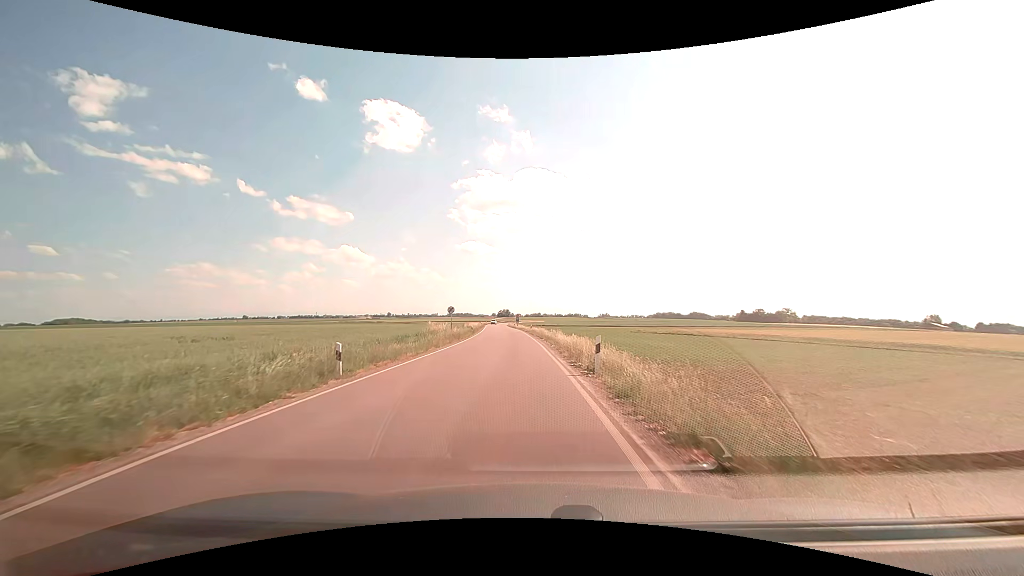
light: Day
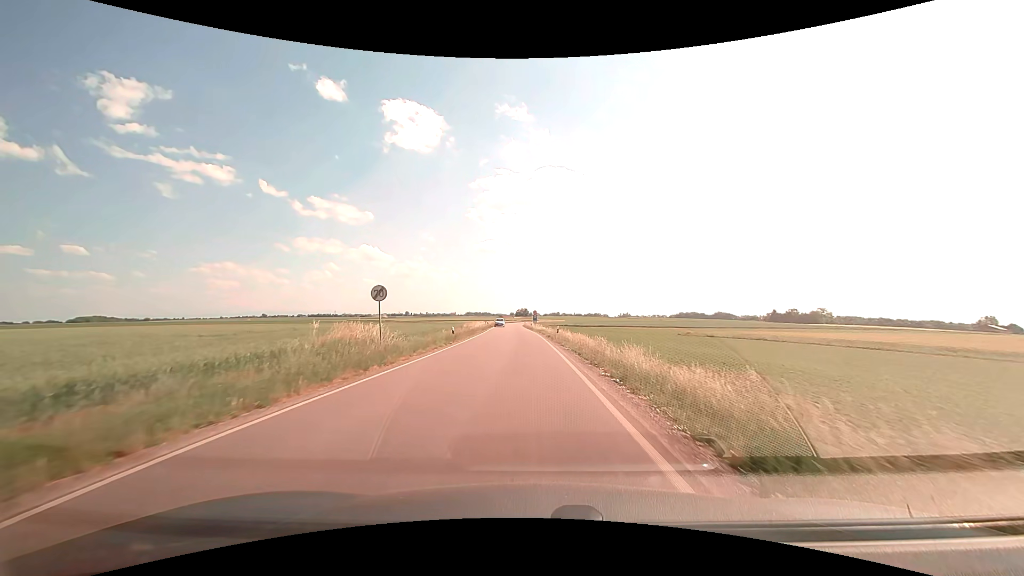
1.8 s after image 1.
(-0.7, +24.8) m; -2°
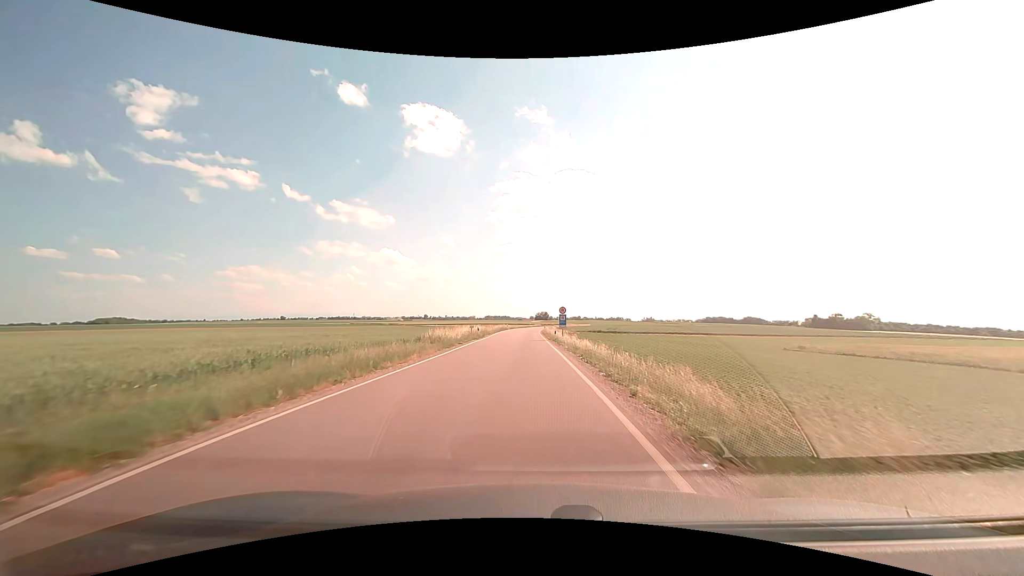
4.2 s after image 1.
(-0.5, +34.7) m; -2°
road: secondary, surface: asphalt
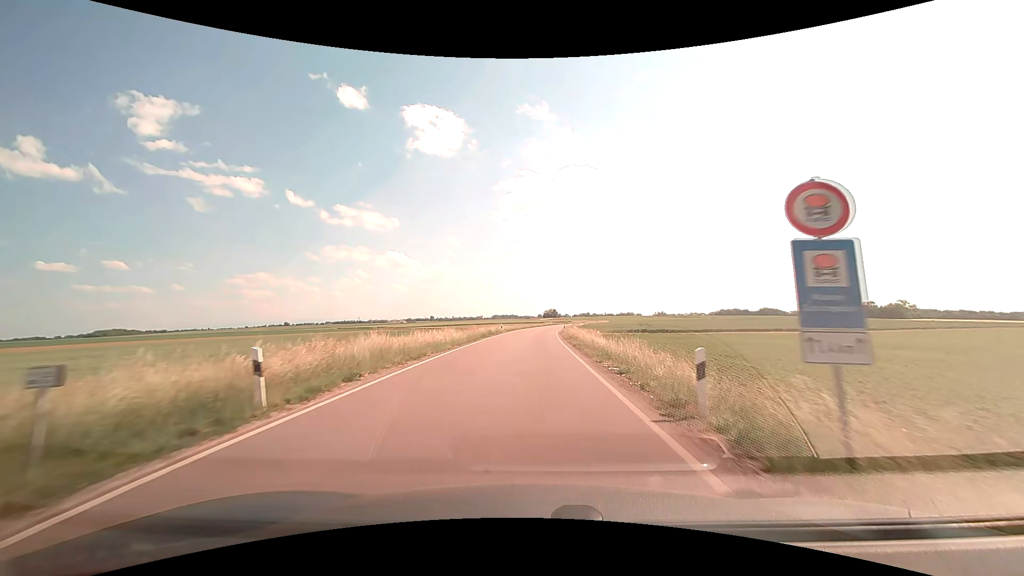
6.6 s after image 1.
(-0.5, +36.9) m; -1°
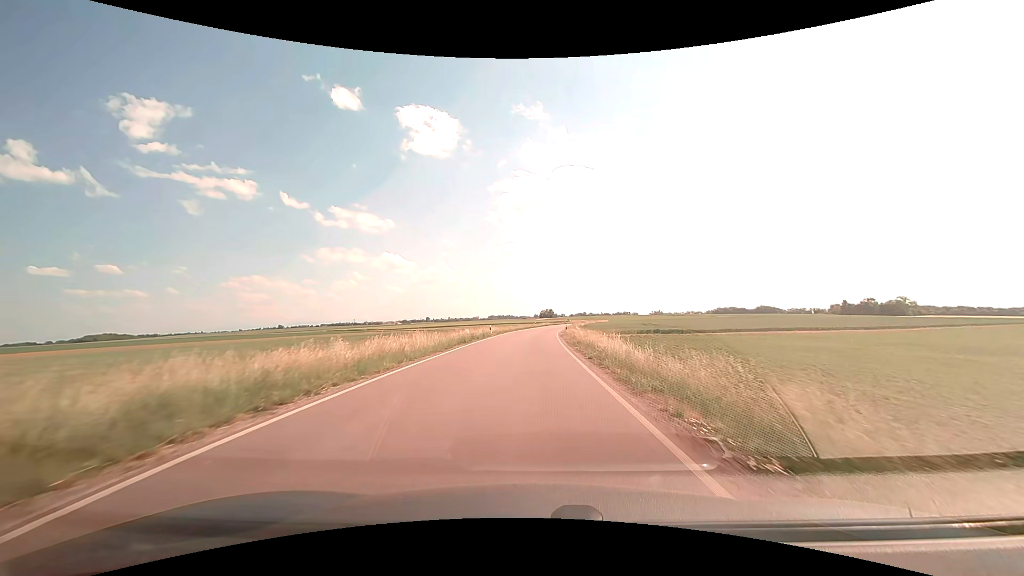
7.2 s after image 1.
(0.0, +9.5) m; +1°
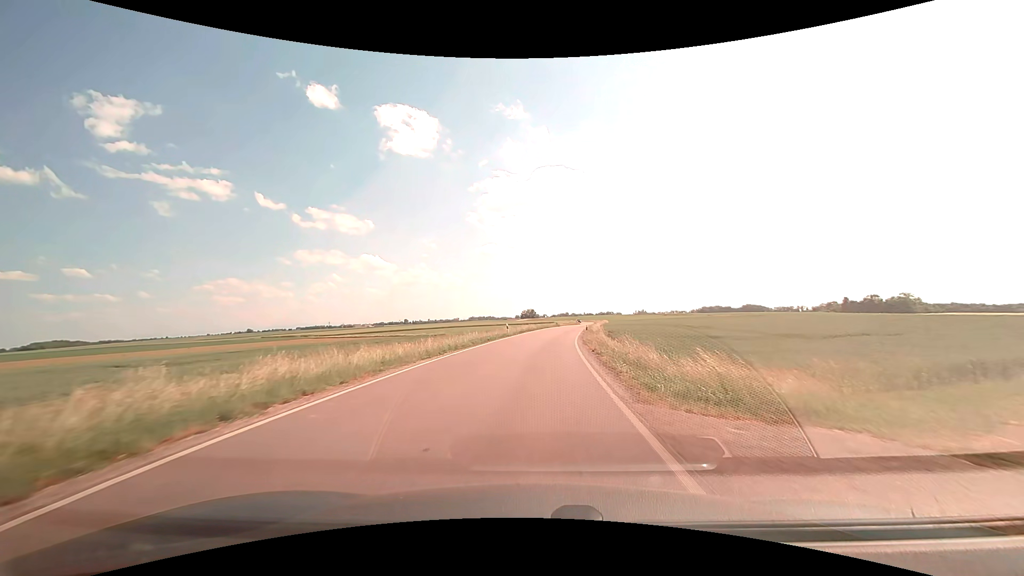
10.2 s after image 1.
(+0.6, +47.9) m; +2°
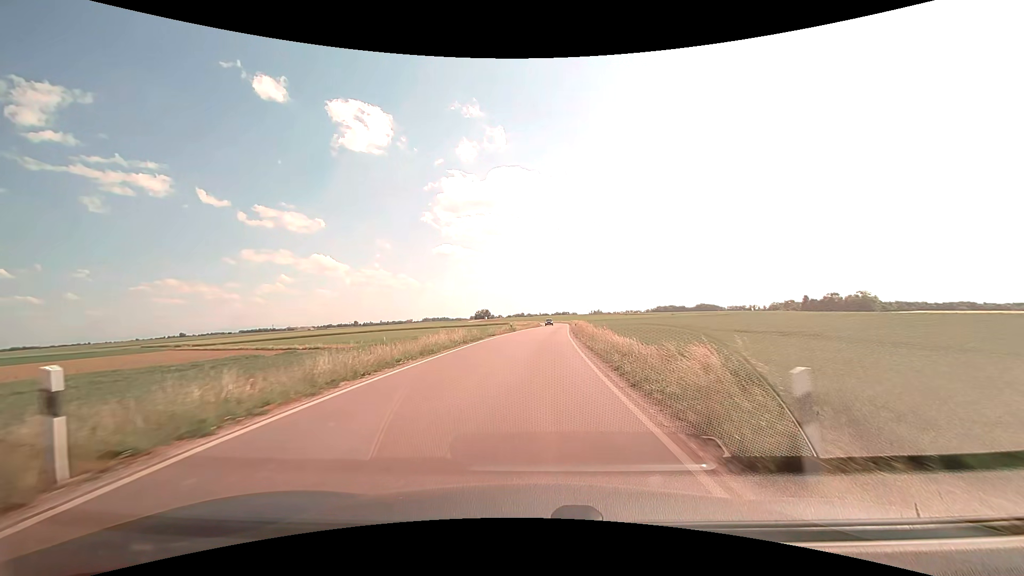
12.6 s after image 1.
(+1.6, +38.4) m; +5°
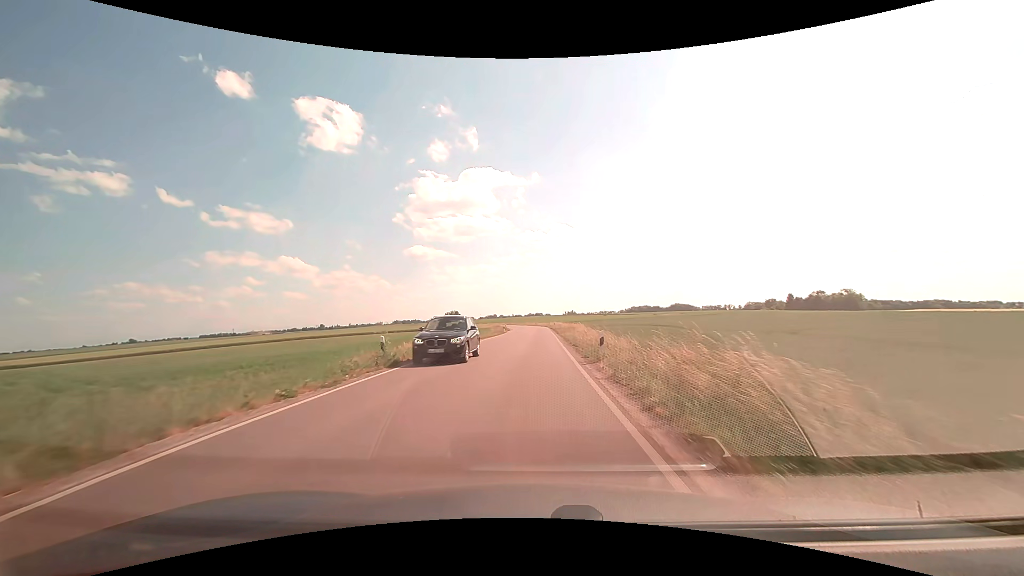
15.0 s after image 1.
(+1.4, +38.7) m; +3°
(0, +10) (0, +20) (0, +30) (0, +40) (0, +50) (0, +60) (0, +70) (0, +80) (0, +90) (-1, +100) m
